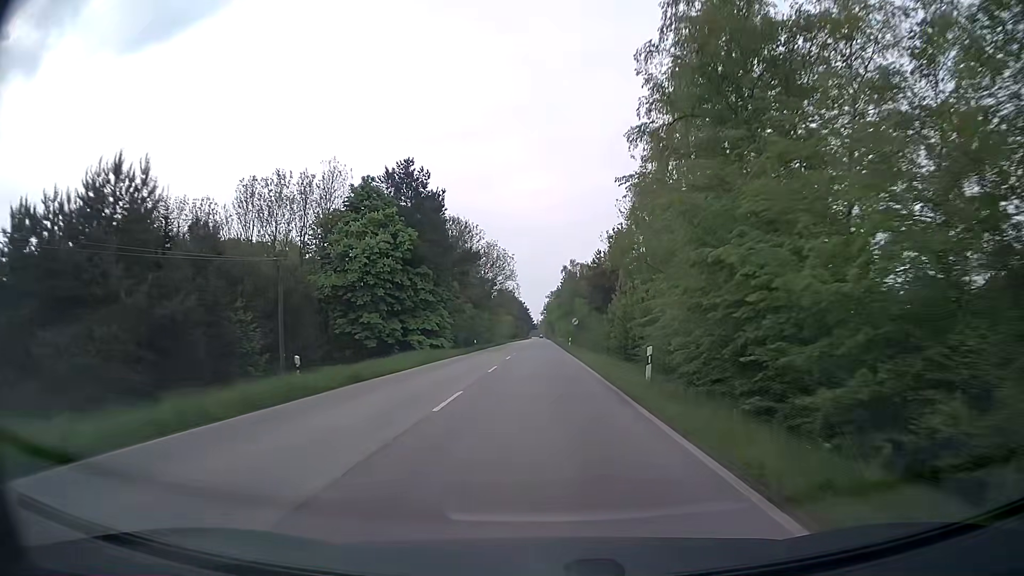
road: secondary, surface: asphalt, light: Day
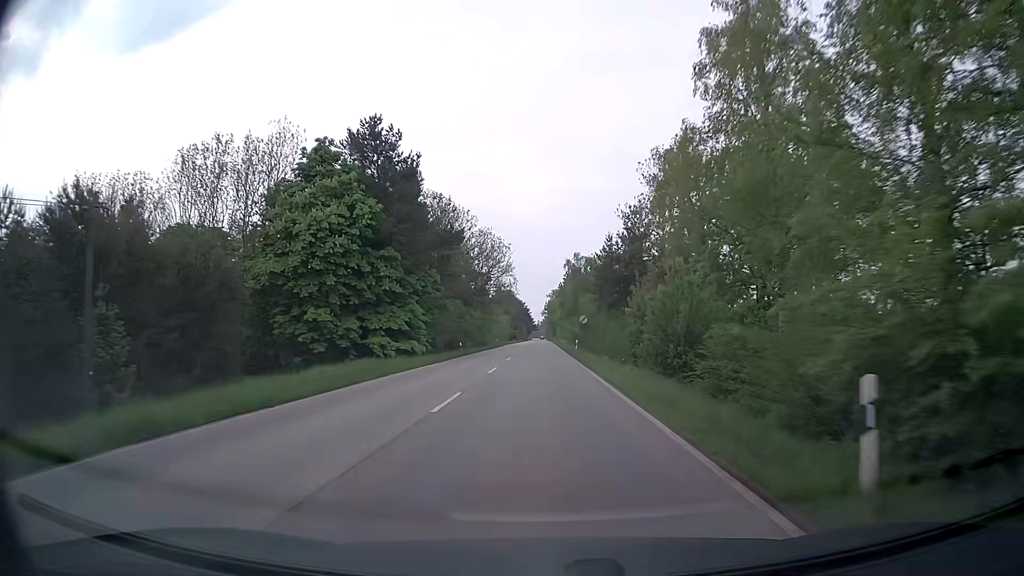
(0.0, +12.0) m; 0°
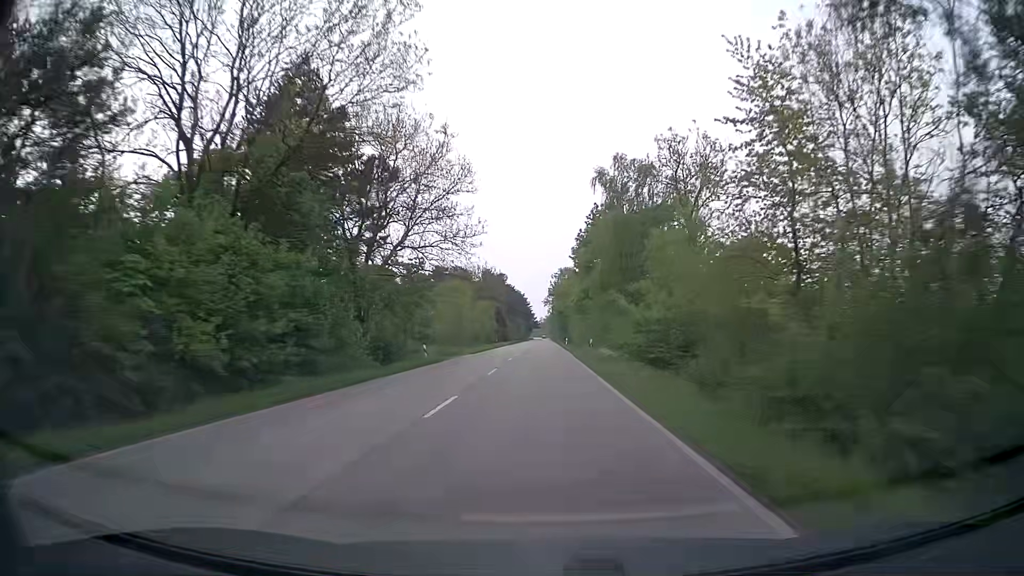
(0.0, +61.1) m; 0°
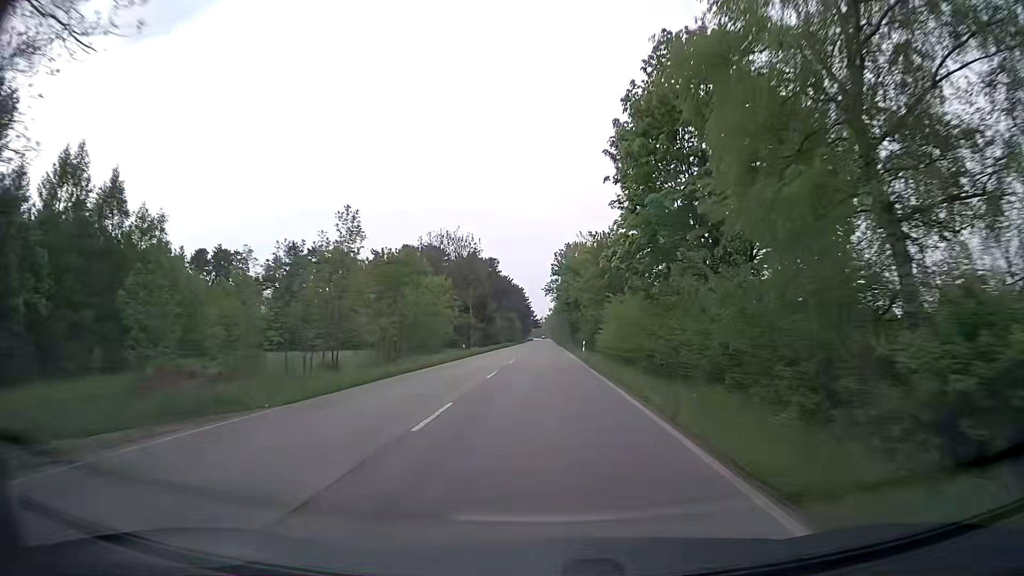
(0.0, +37.5) m; 0°
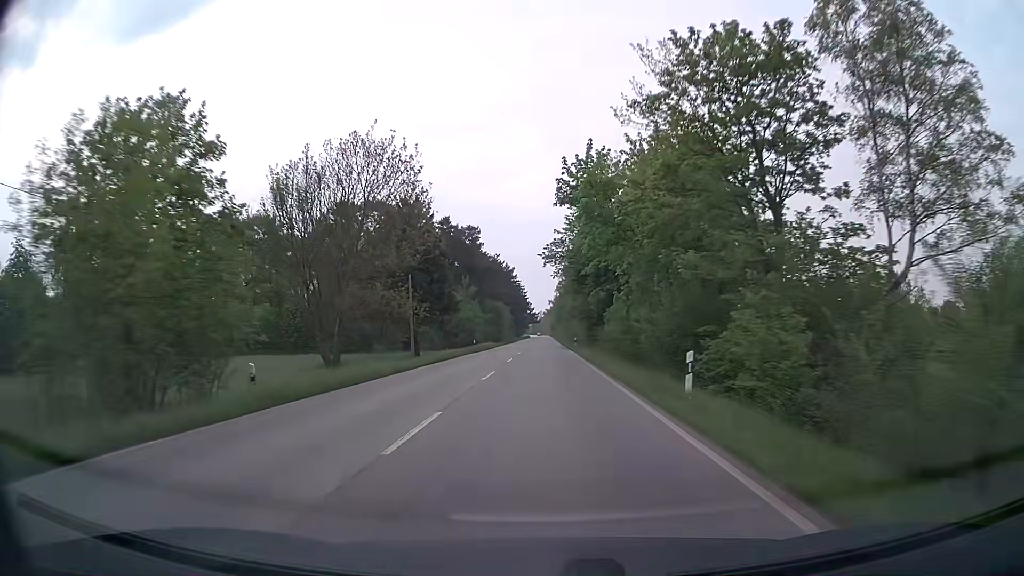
(-0.2, +38.1) m; 0°
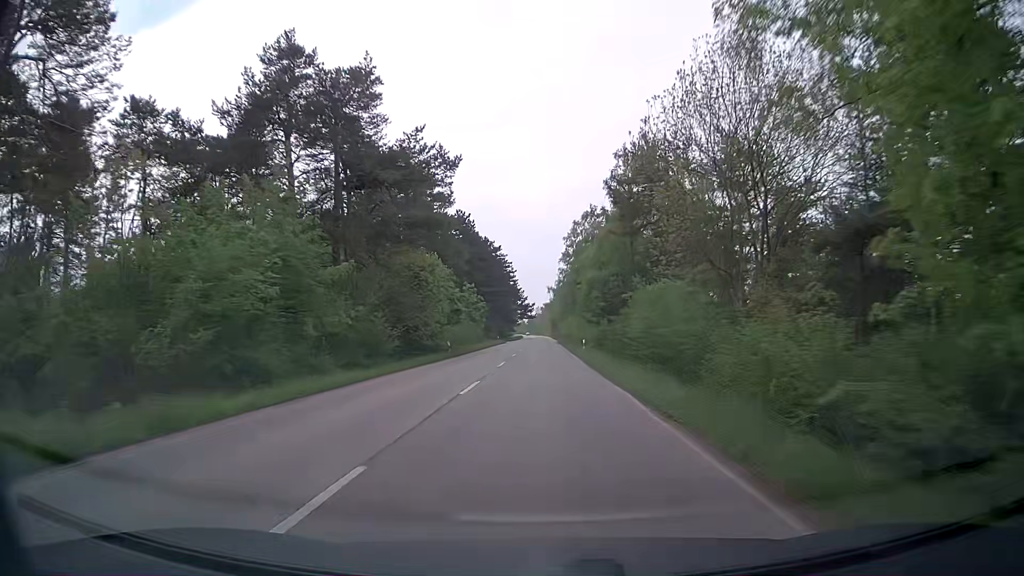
(+0.4, +64.7) m; 0°
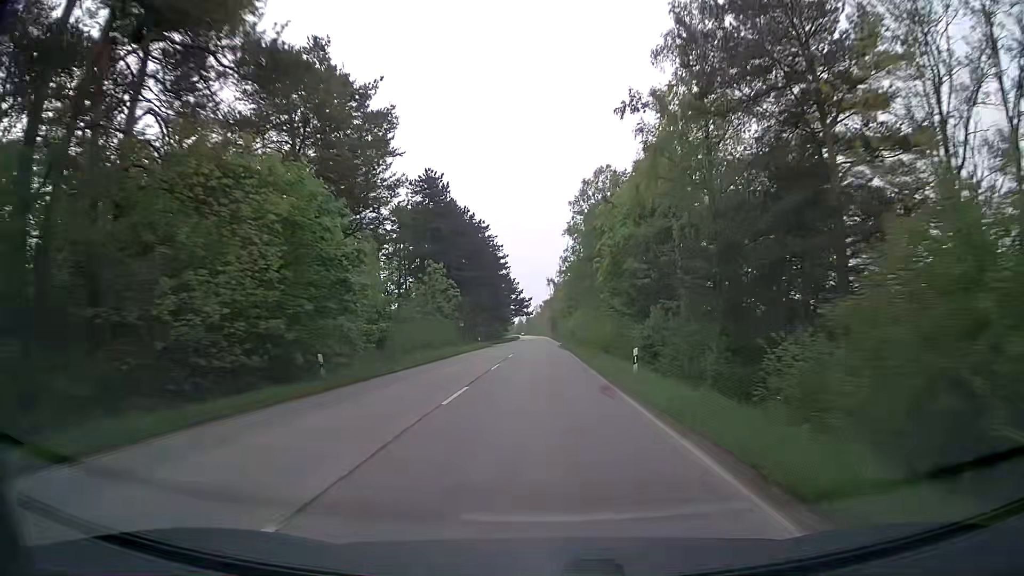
(+0.1, +26.2) m; 0°
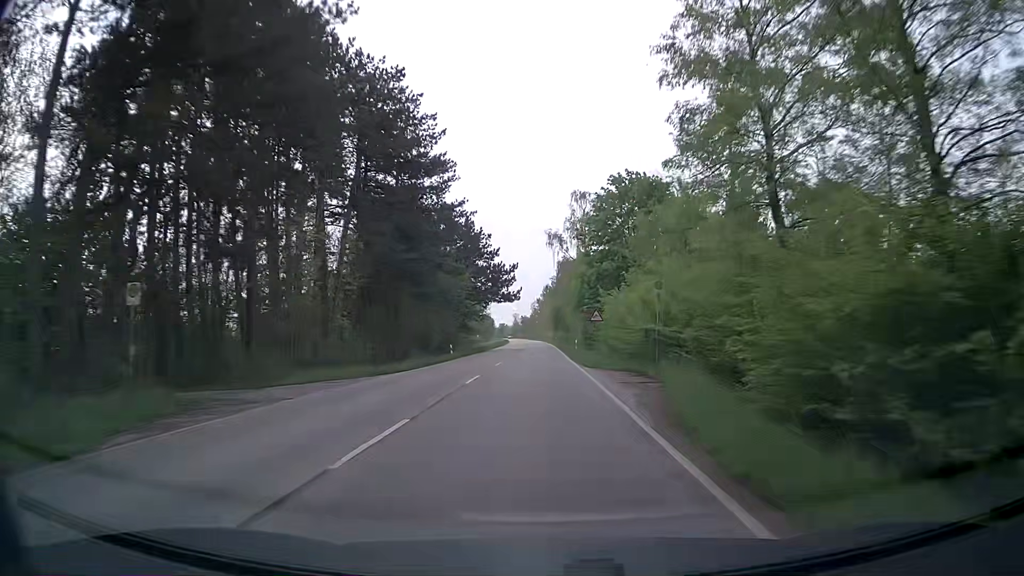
(-0.1, +66.2) m; 0°
(0, +10) (0, +20) (0, +30) (0, +40) (0, +50) (0, +60) (0, +70) (0, +80) (-1, +90) (-1, +100) m
